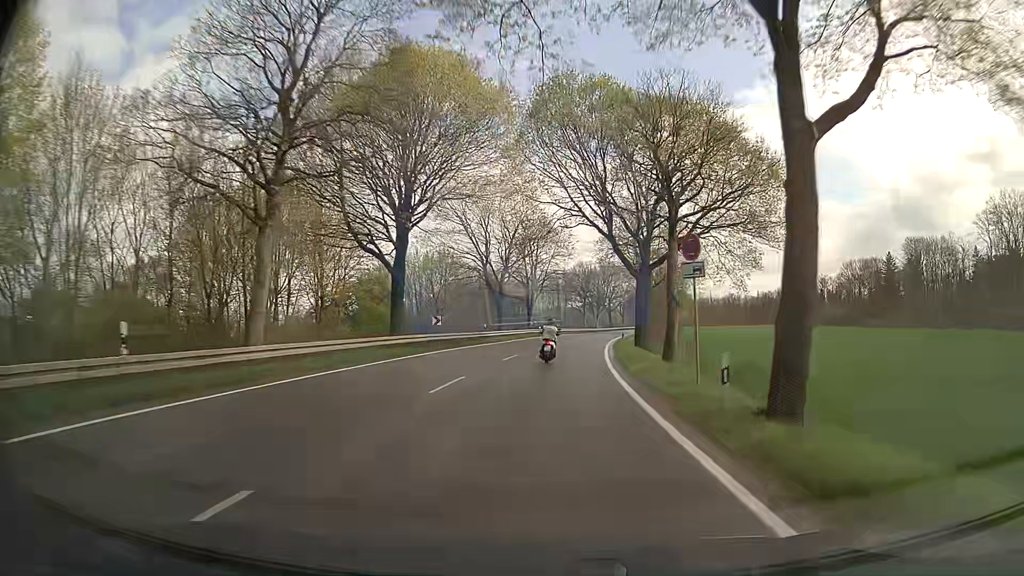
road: secondary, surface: asphalt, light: Day
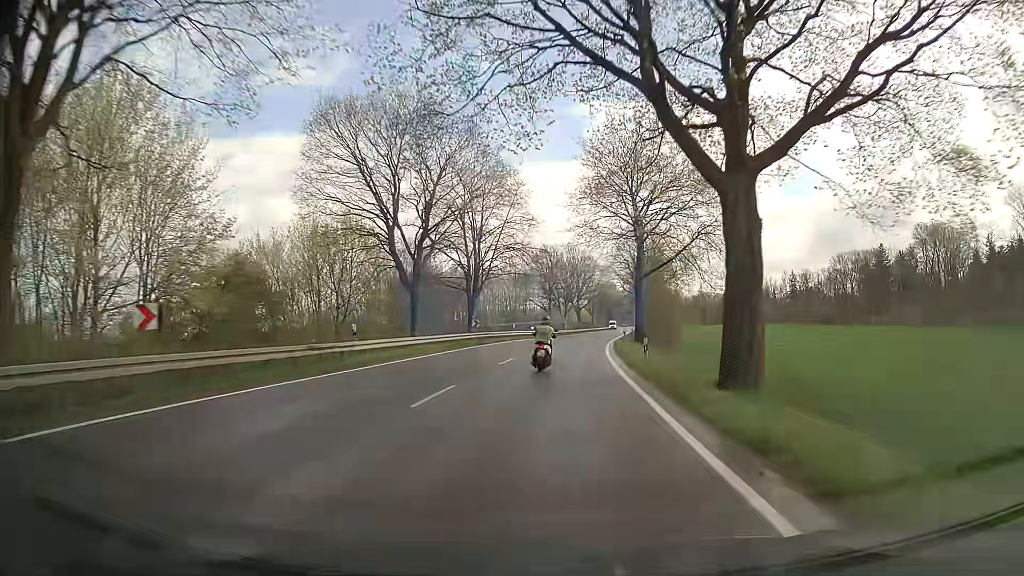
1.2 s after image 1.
(+0.7, +25.9) m; +3°
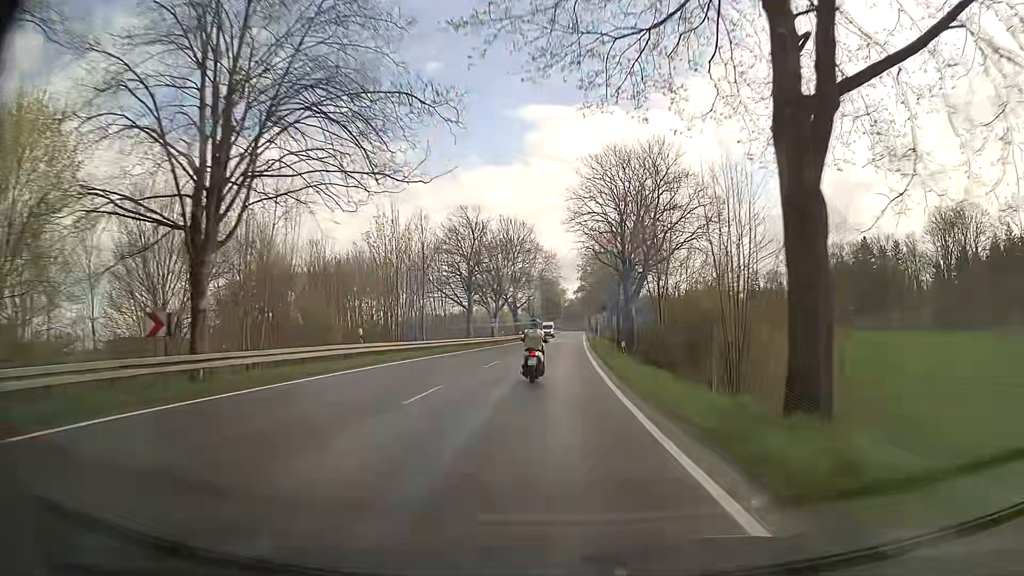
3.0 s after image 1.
(+1.7, +35.5) m; +6°
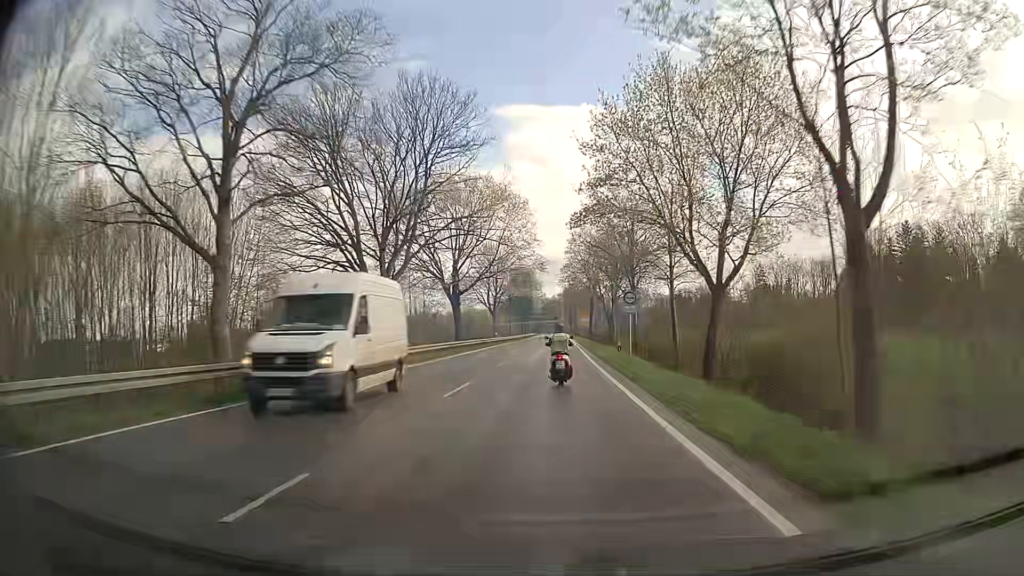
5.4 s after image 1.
(+0.9, +45.6) m; +2°
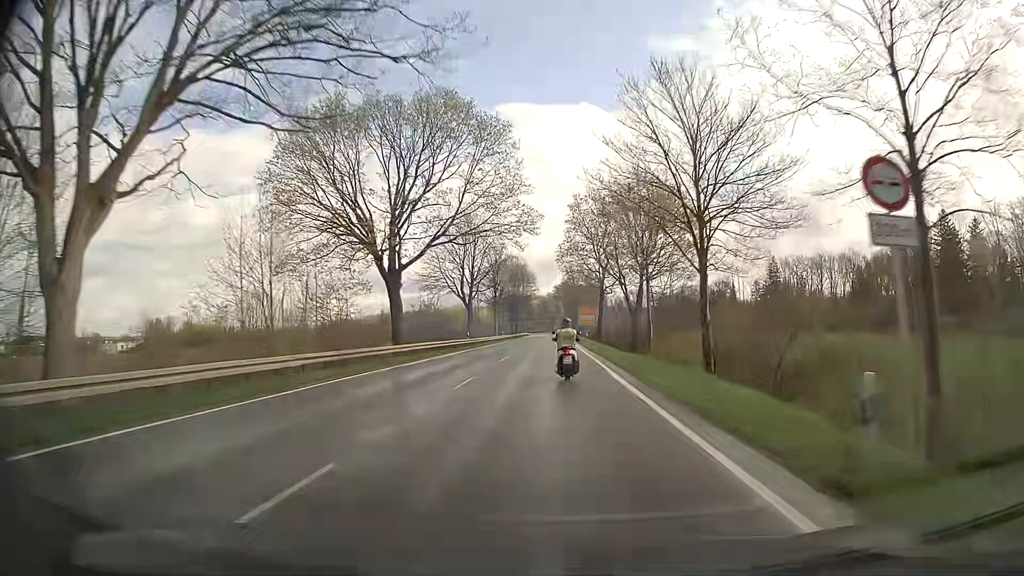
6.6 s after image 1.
(0.0, +23.5) m; 0°
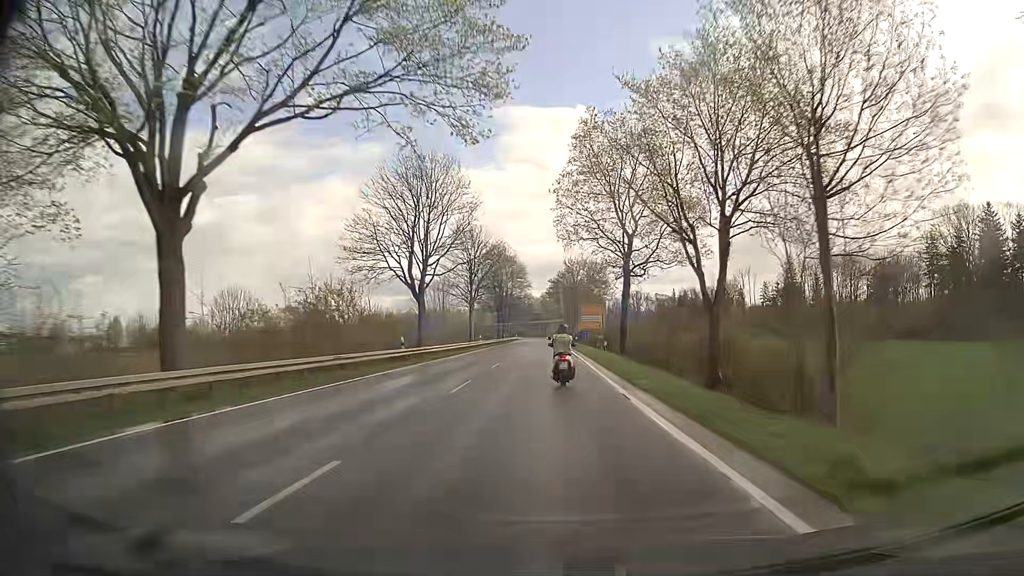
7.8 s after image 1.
(+0.2, +24.0) m; +1°
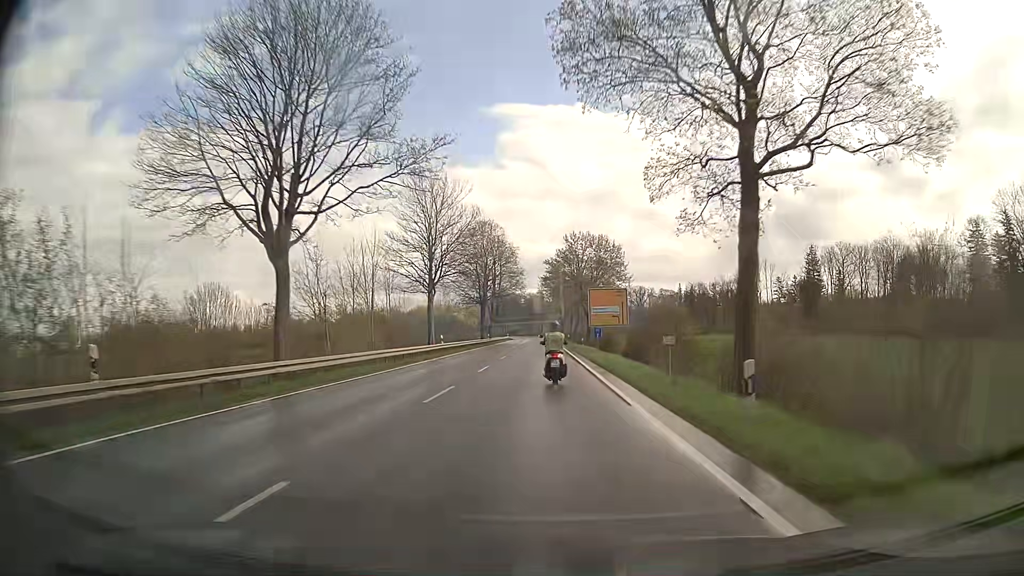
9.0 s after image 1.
(+0.2, +24.3) m; 0°
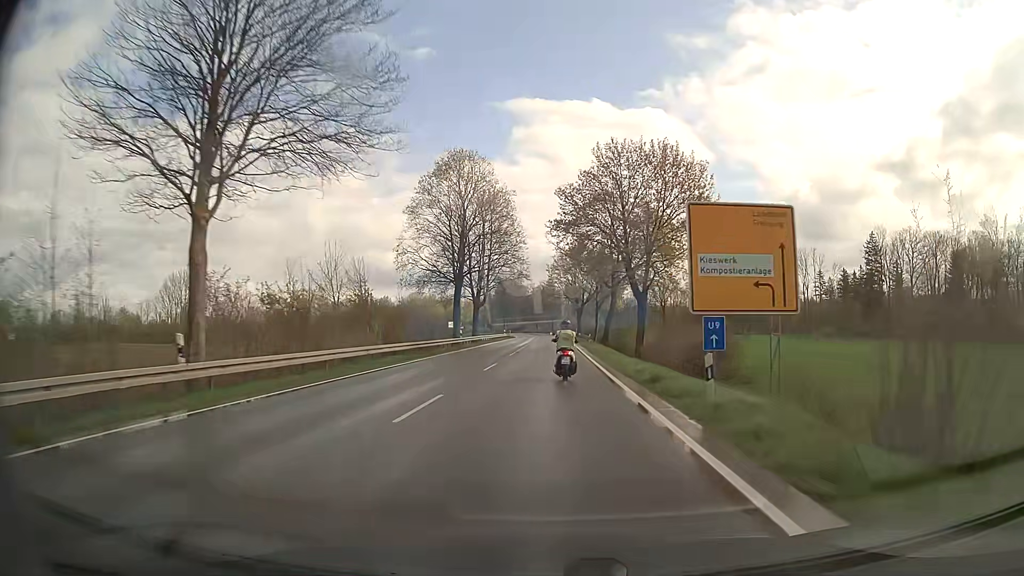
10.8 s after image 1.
(-0.1, +36.2) m; 0°
(0, +10) (0, +20) (0, +30) (0, +40) (0, +50) (0, +60) (0, +70) (+1, +80) (+1, +90) (+1, +100) m
